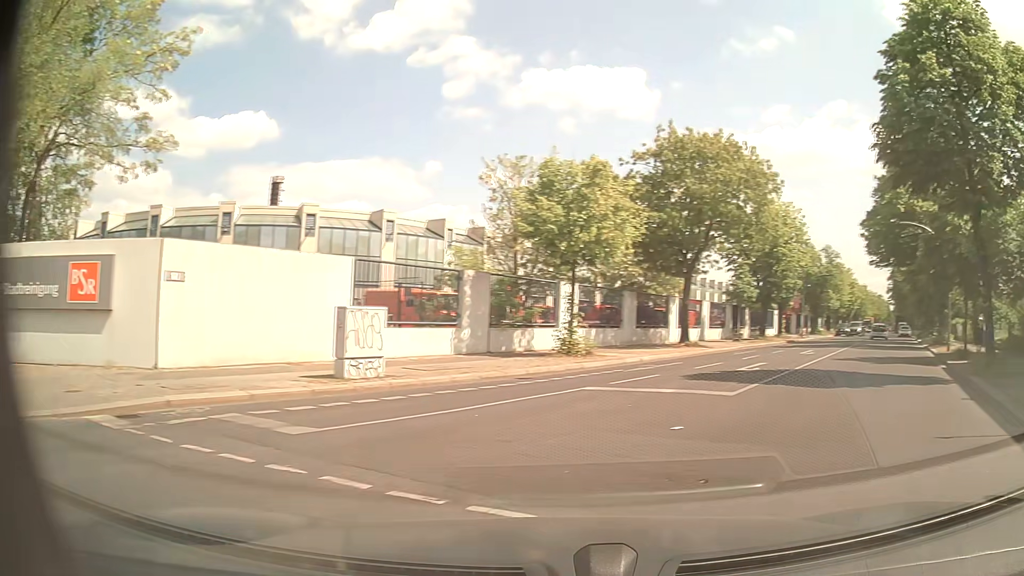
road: residential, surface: asphalt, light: Day
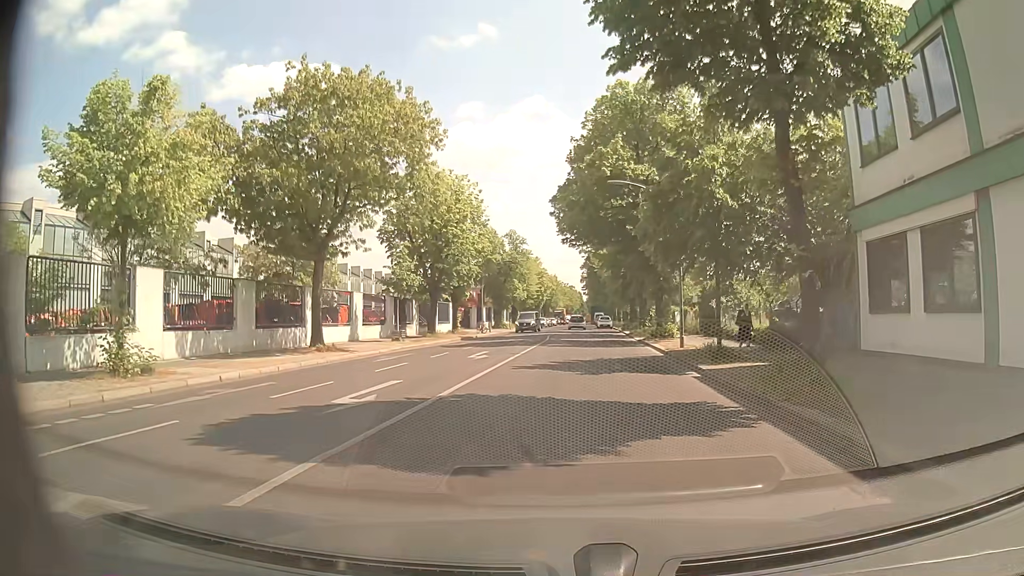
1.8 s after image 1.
(+3.3, +8.2) m; +30°
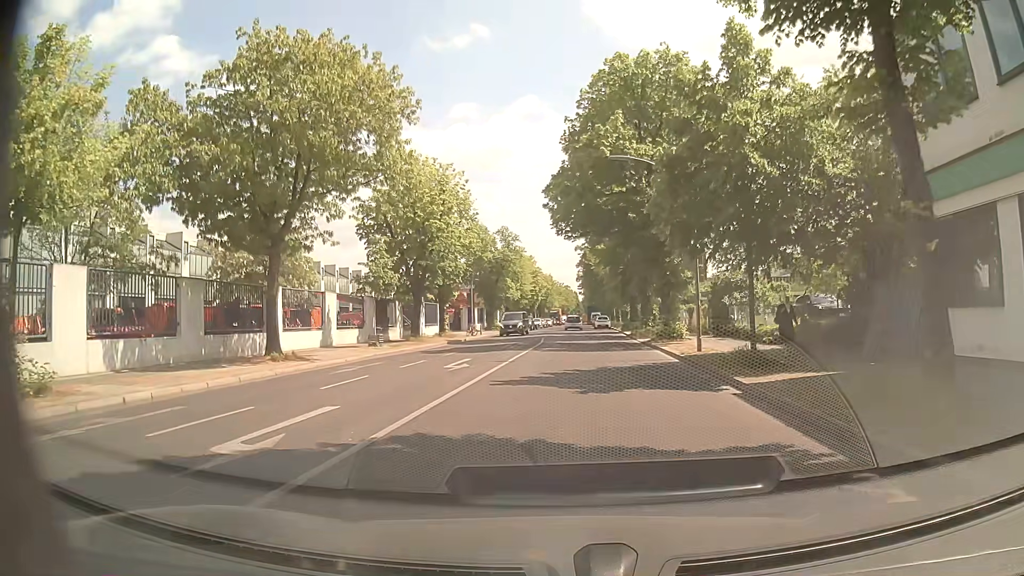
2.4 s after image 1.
(0.0, +4.0) m; 0°
(0, +10) (+1, +20) (+1, +30) (+1, +40) (+1, +50) (+2, +60) (+2, +70) (+2, +80) (+3, +90) (+3, +100) m
